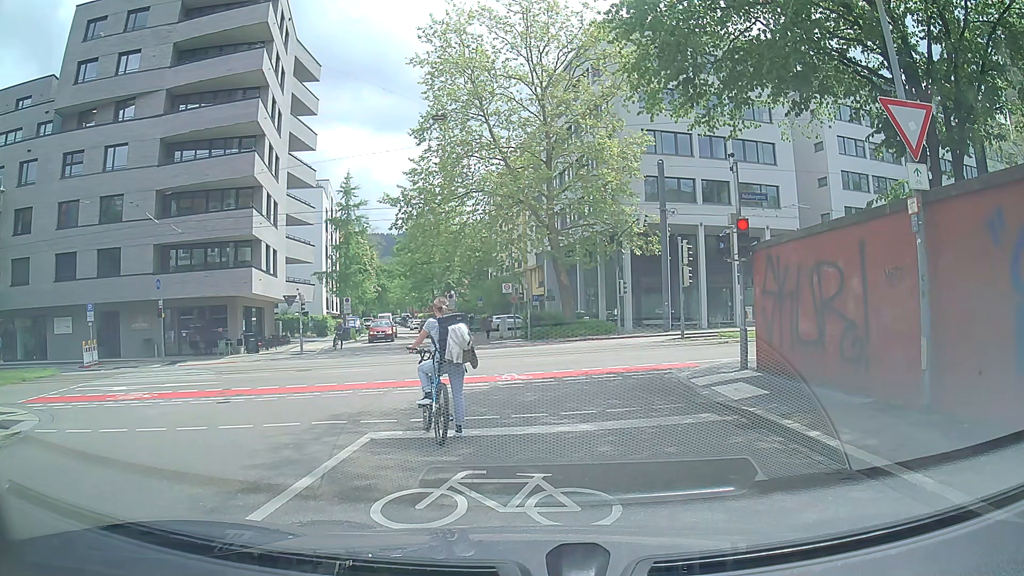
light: Day
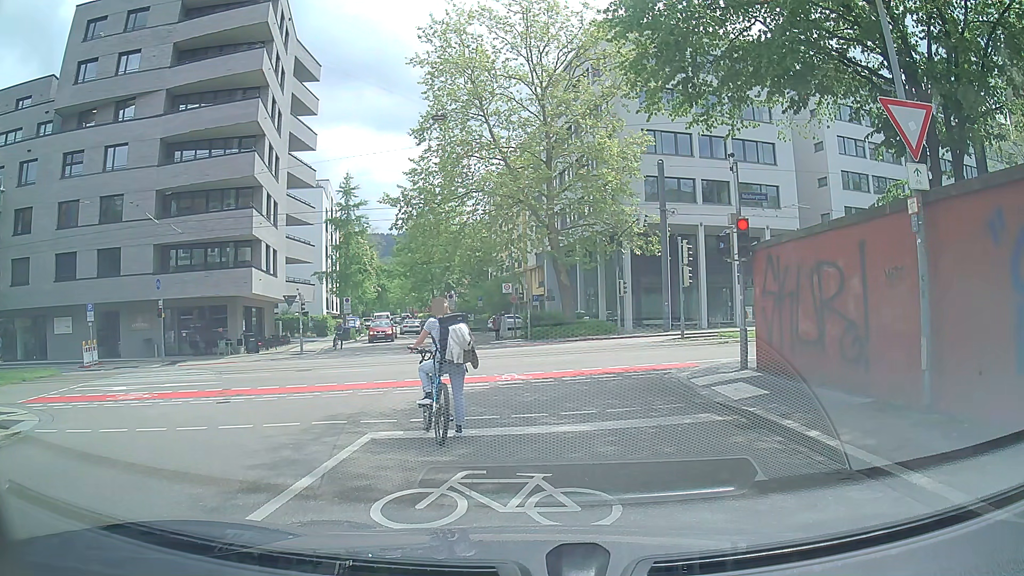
(0.0, 0.0) m; 0°
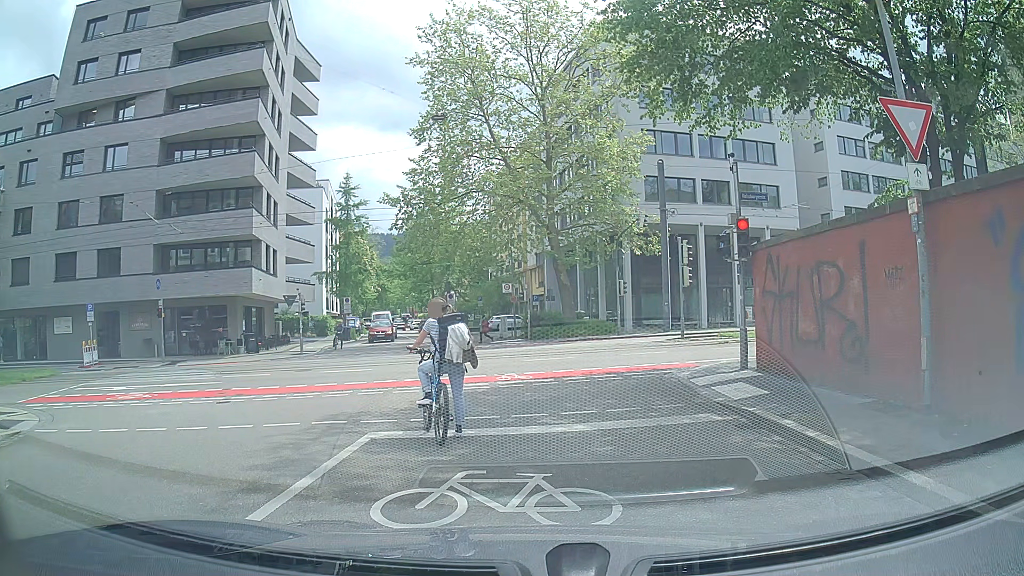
(0.0, 0.0) m; 0°
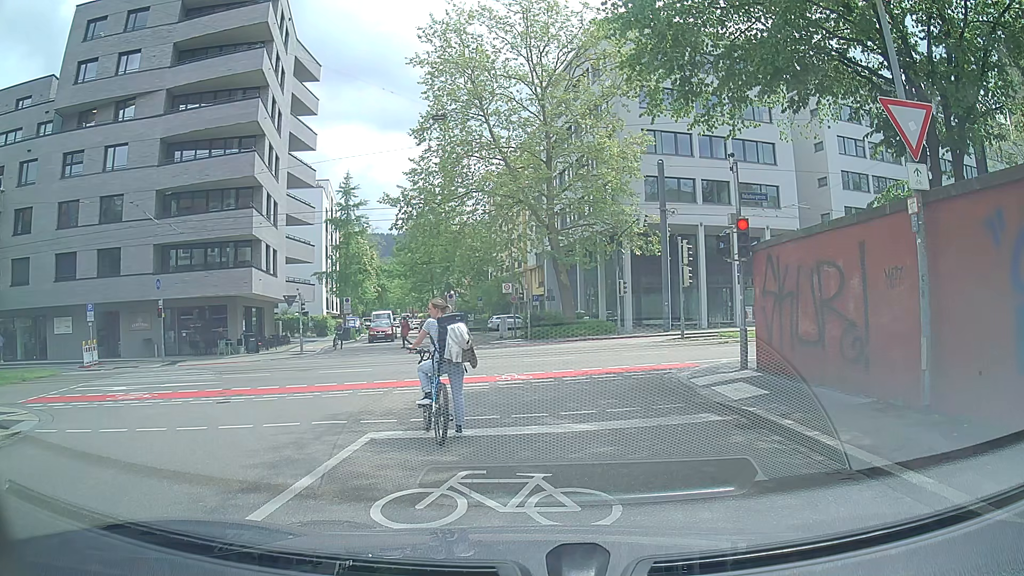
(0.0, 0.0) m; 0°
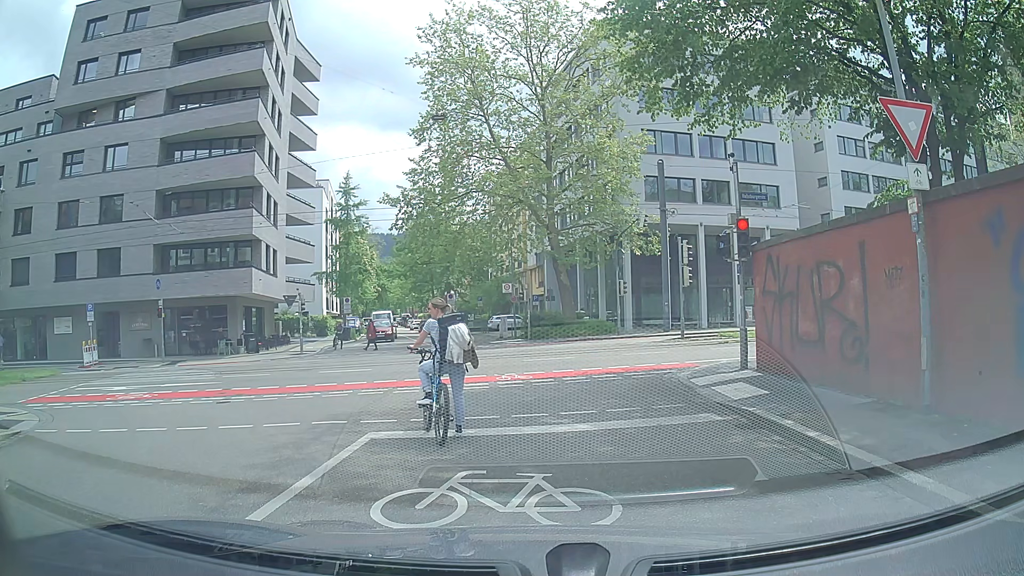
(0.0, 0.0) m; 0°
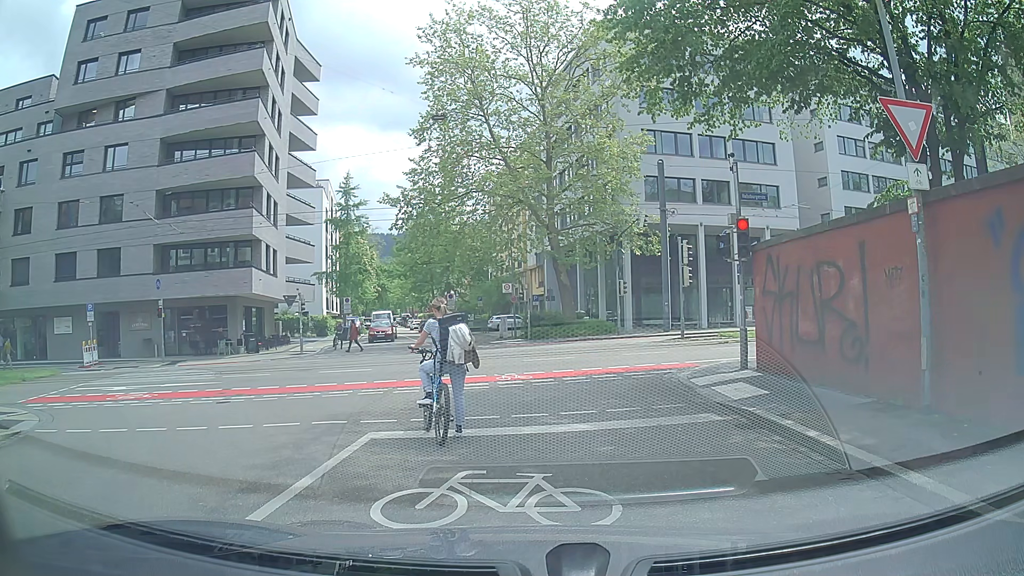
(0.0, 0.0) m; 0°
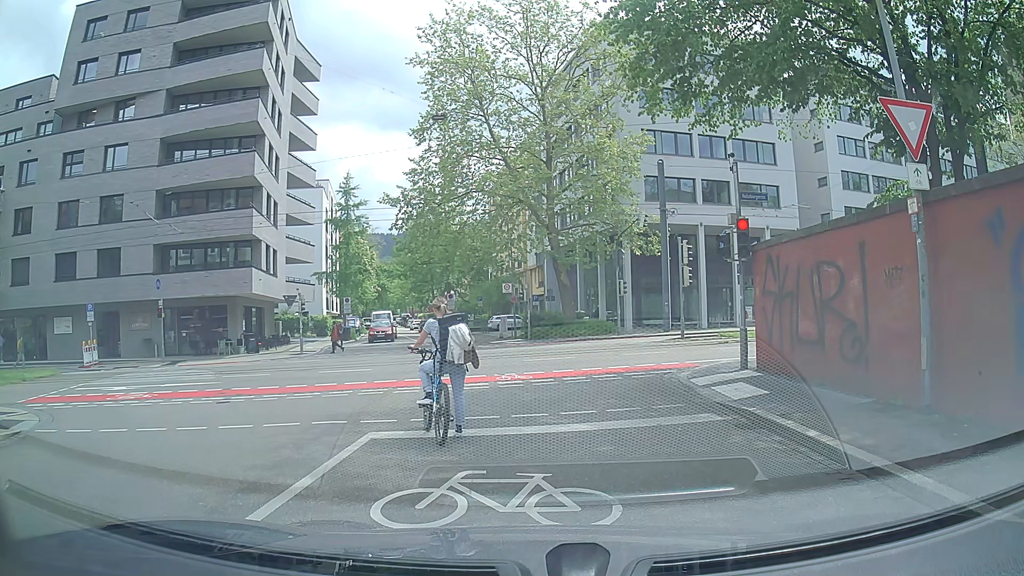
(0.0, 0.0) m; 0°
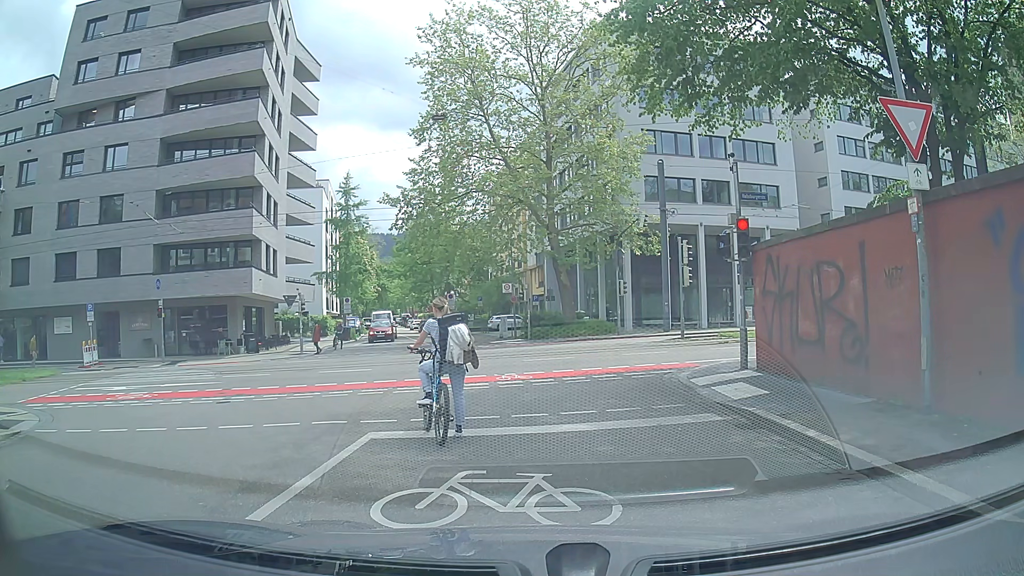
(0.0, 0.0) m; 0°
